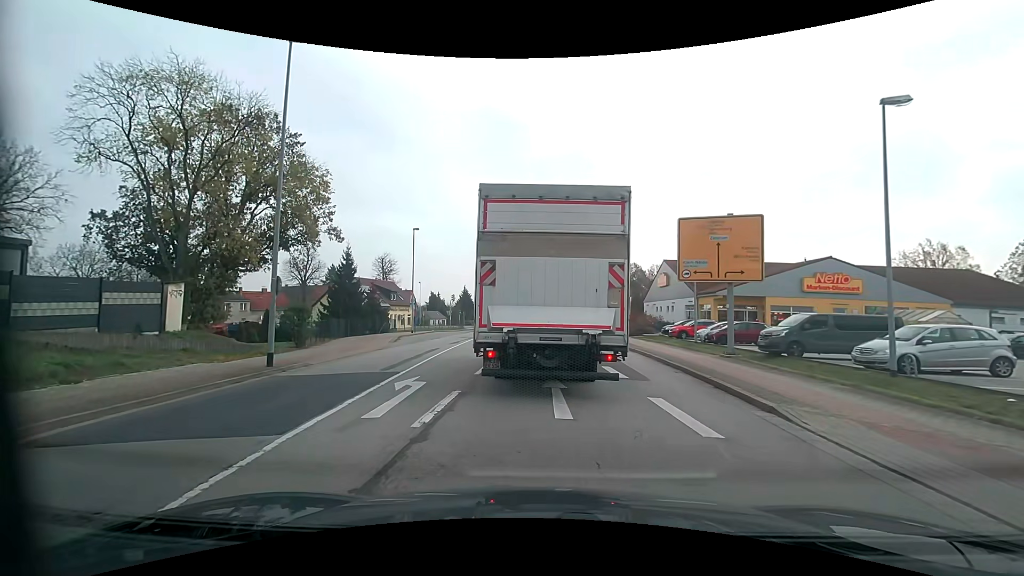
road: primary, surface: asphalt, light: Day
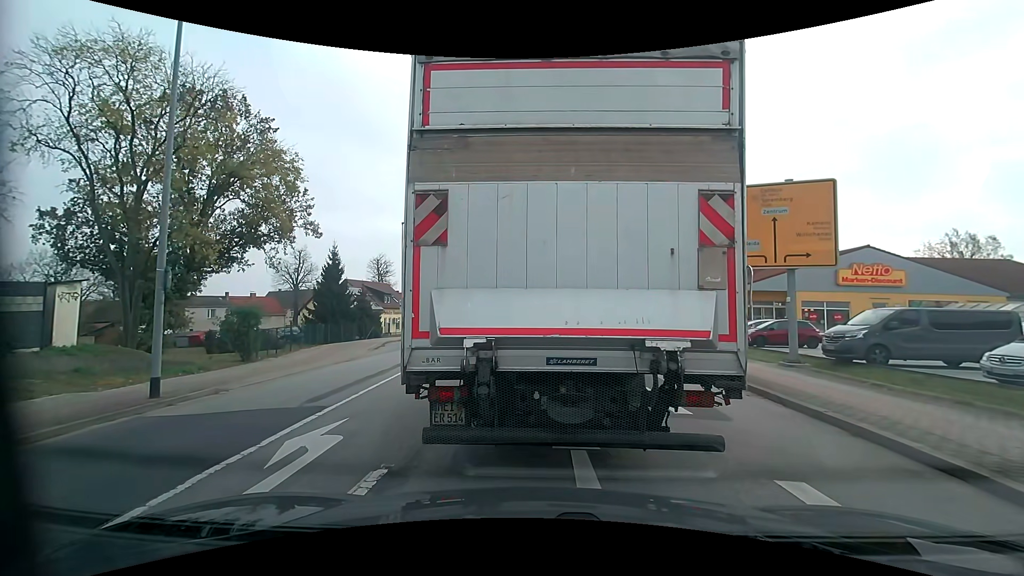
(-0.1, +4.4) m; -1°
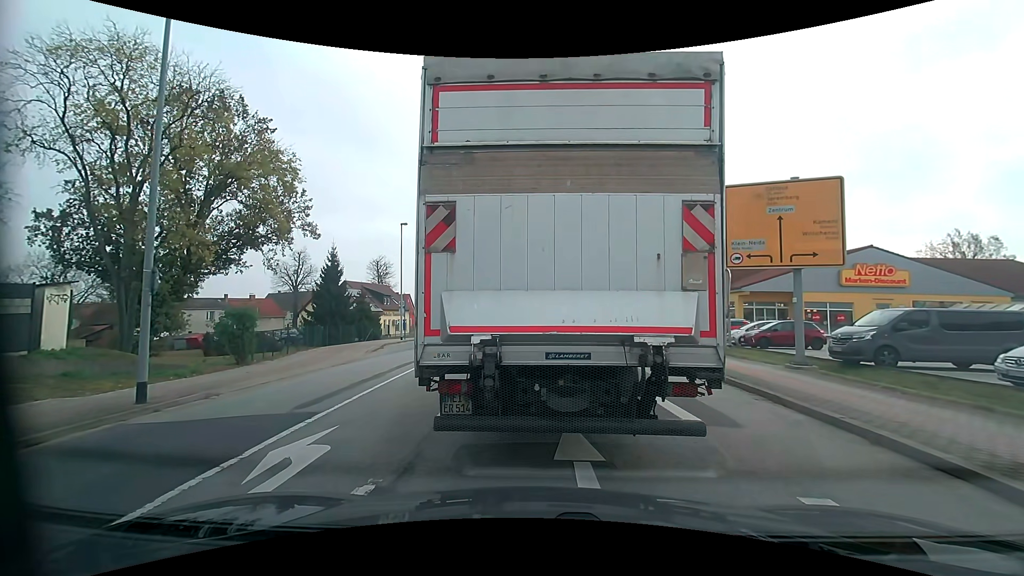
(0.0, +0.4) m; 0°
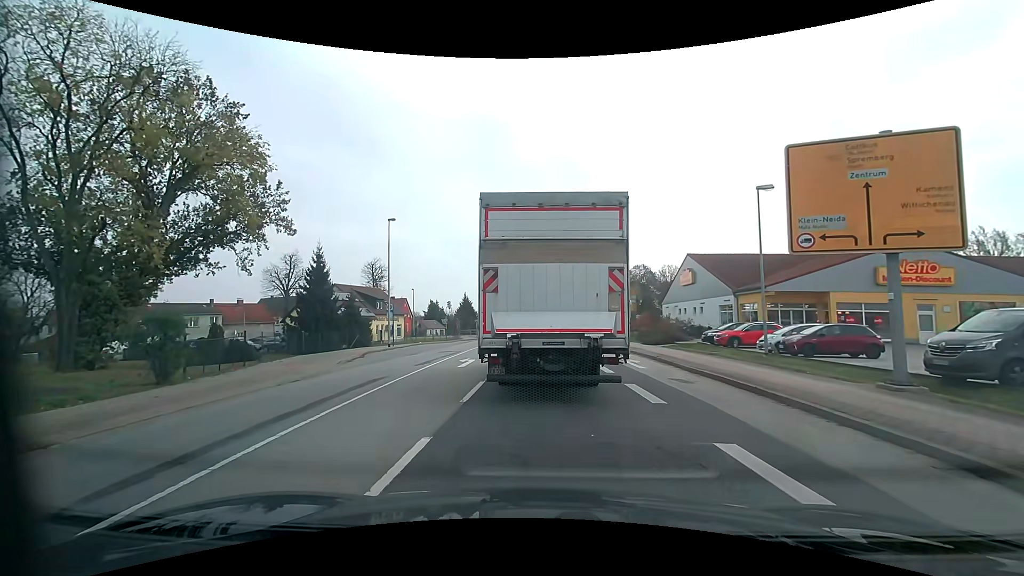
(0.0, +4.6) m; 0°
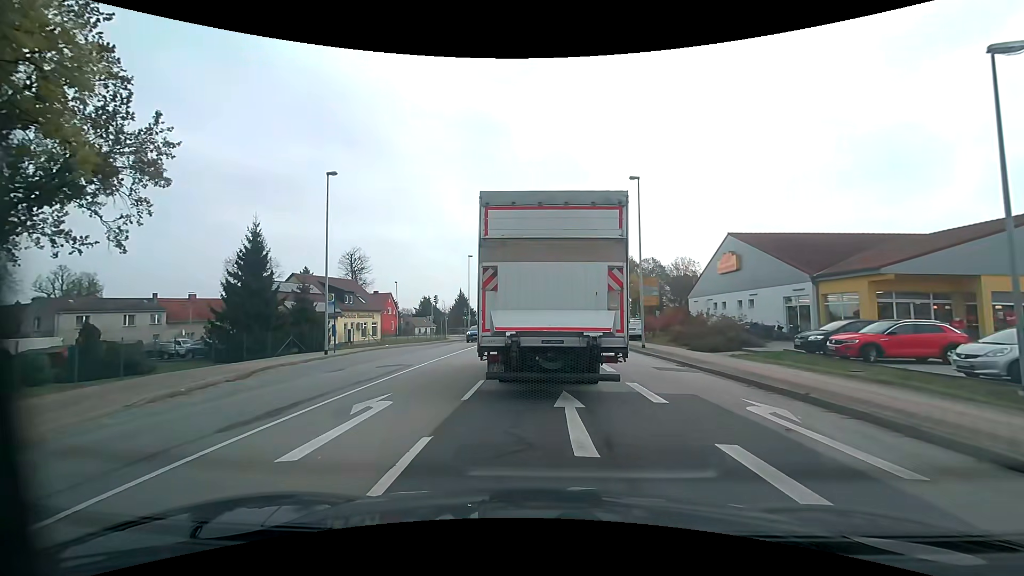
(+0.1, +12.5) m; 0°
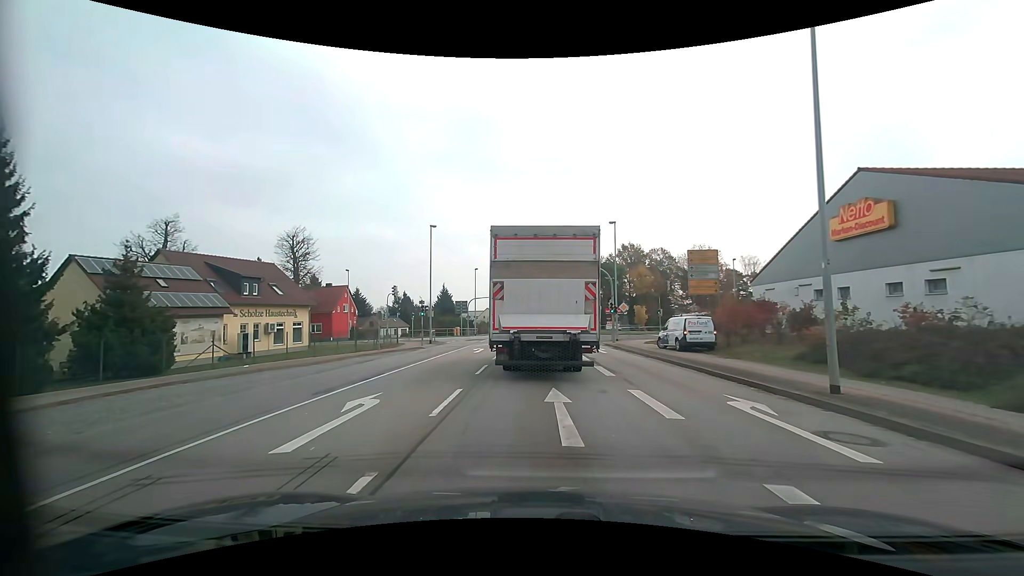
(+0.1, +19.8) m; +1°
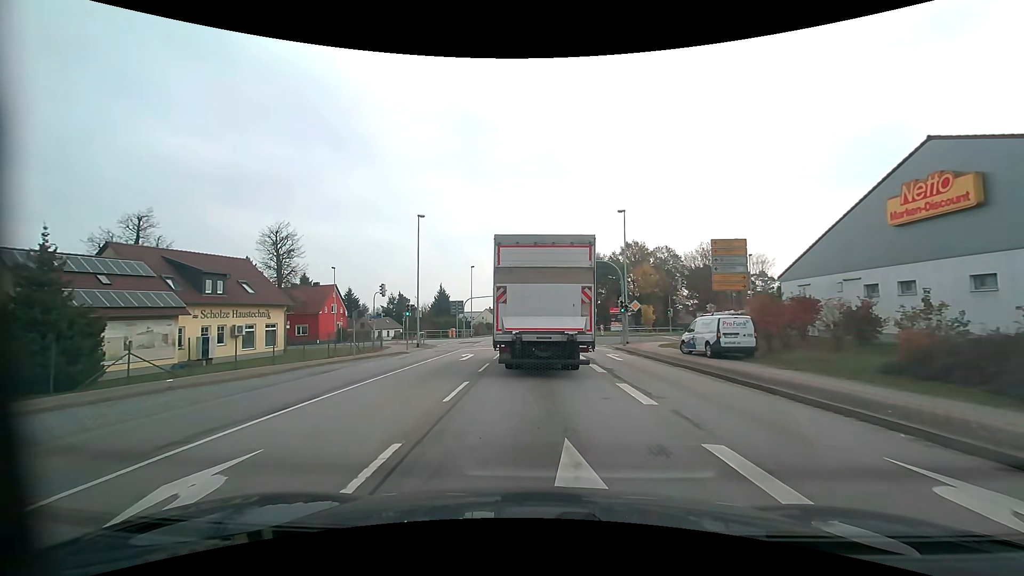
(0.0, +4.8) m; 0°
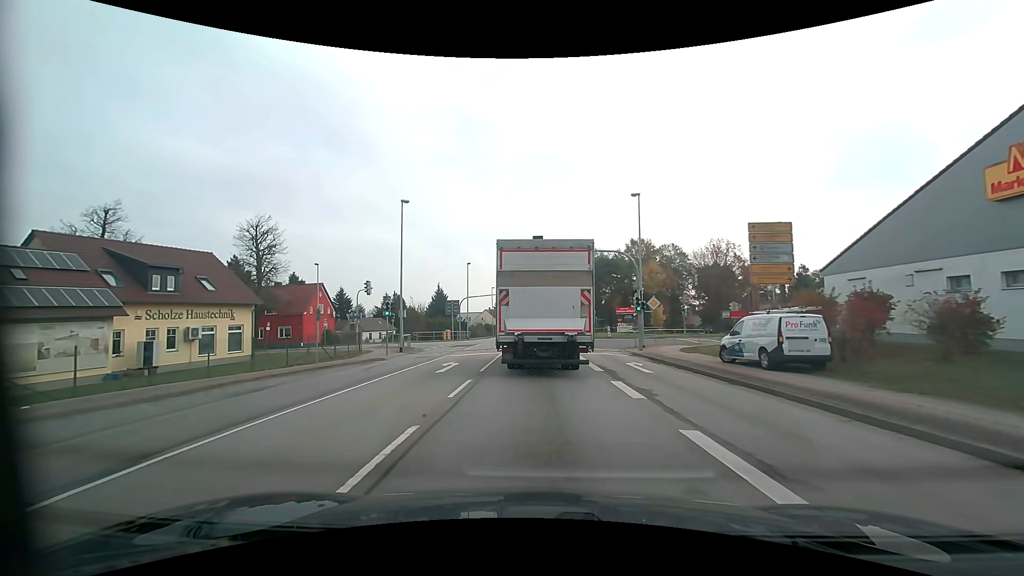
(0.0, +5.3) m; 0°
(0, +10) (0, +20) (0, +30) (0, +40) (0, +50) (0, +60) (0, +70) (0, +80) (0, +90) (0, +100) m
